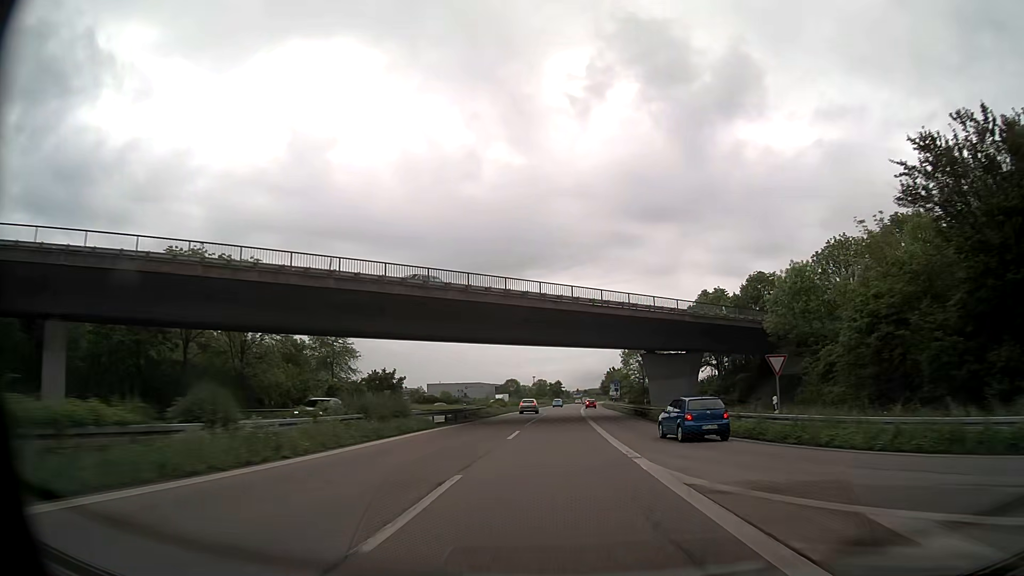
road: trunk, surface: asphalt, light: Day
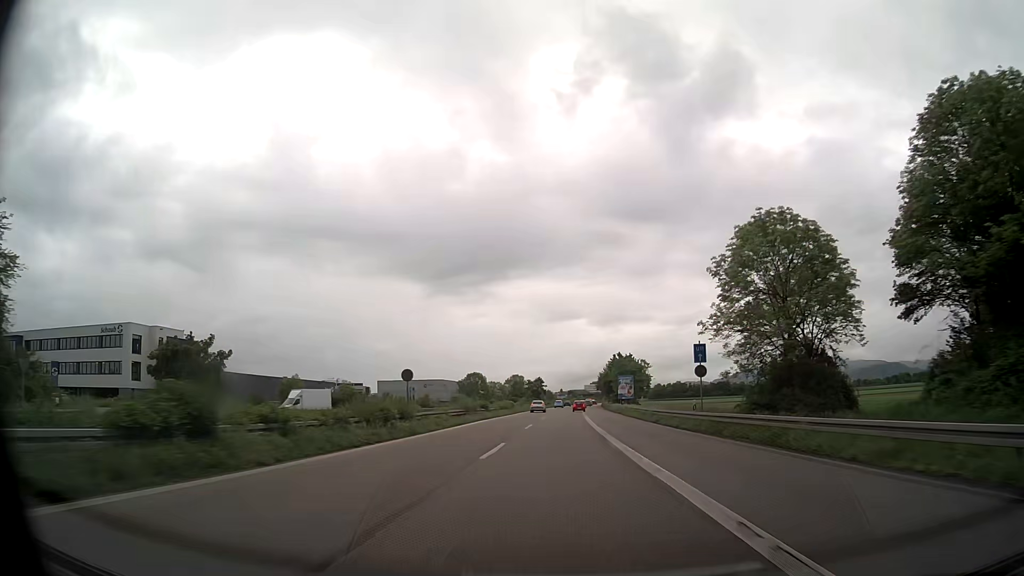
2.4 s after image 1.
(+0.6, +62.1) m; +1°
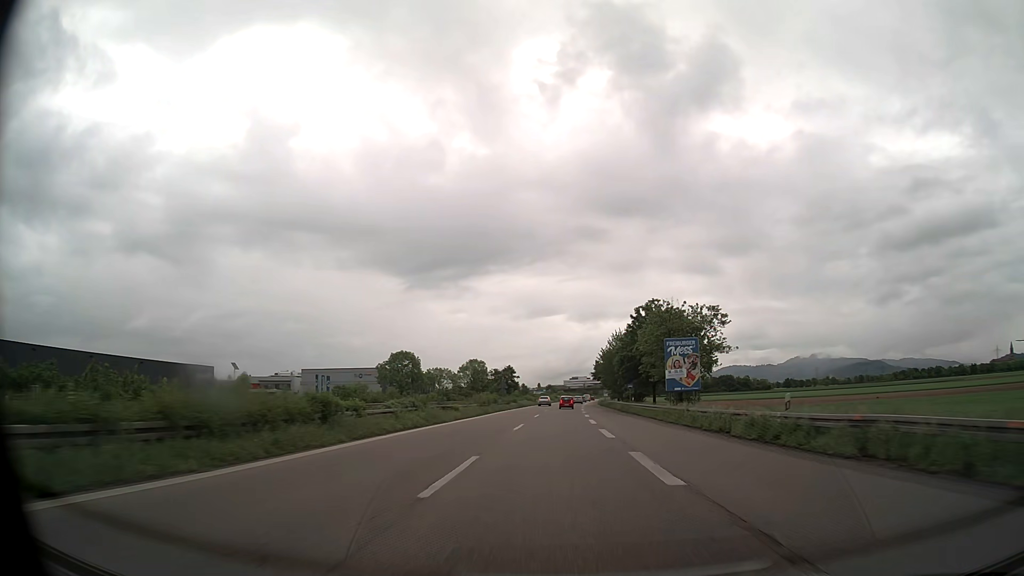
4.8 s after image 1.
(+1.4, +61.5) m; +2°
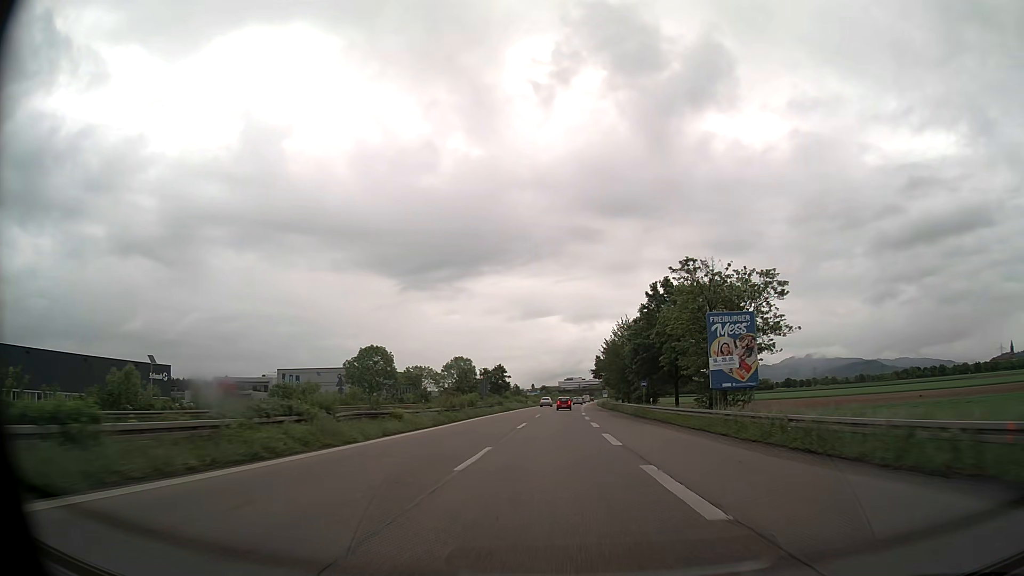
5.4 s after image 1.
(+0.1, +14.9) m; 0°
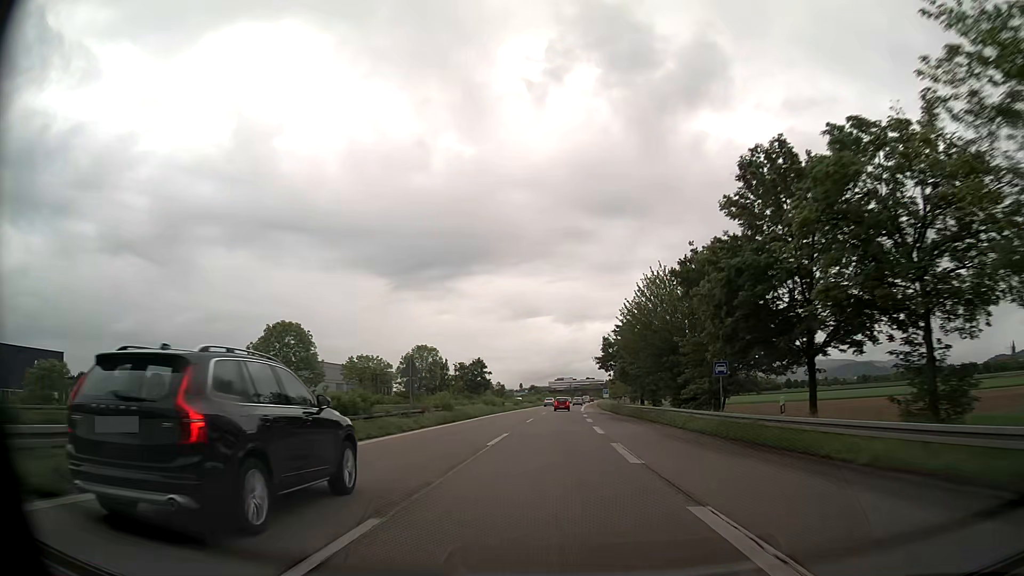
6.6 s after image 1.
(+0.2, +29.3) m; +1°
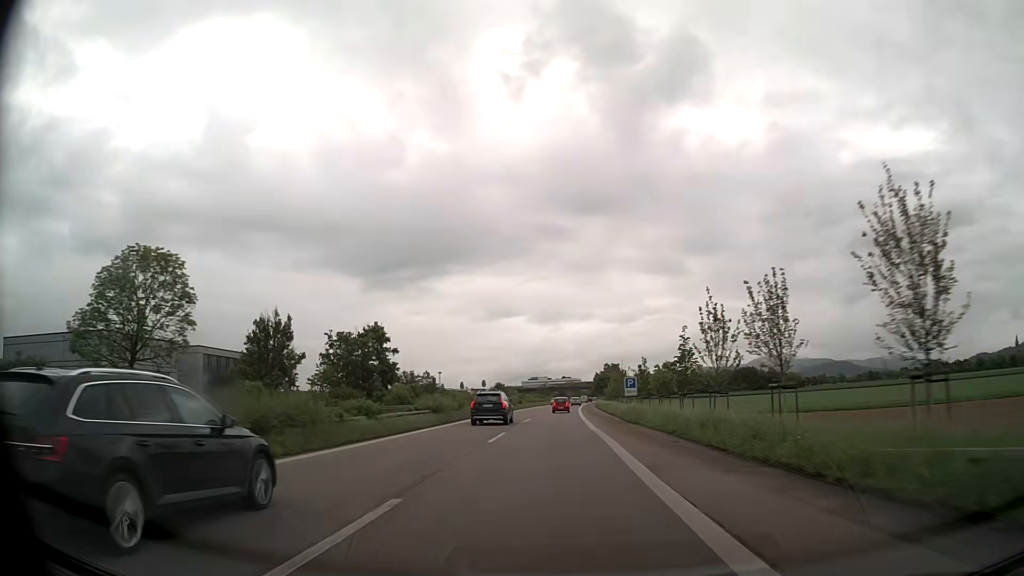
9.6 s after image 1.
(+1.6, +71.6) m; +2°
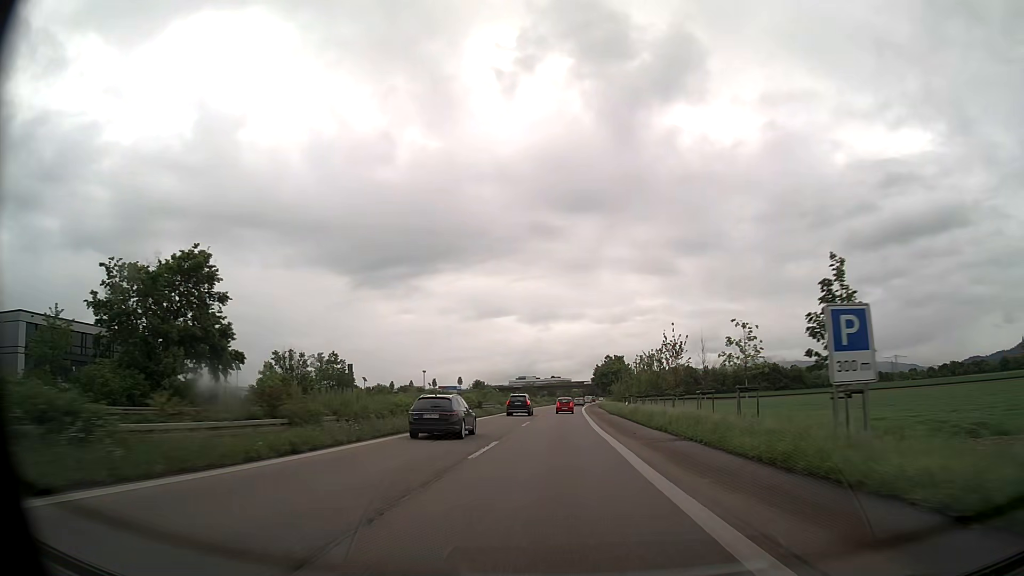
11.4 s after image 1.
(+0.2, +42.0) m; +1°
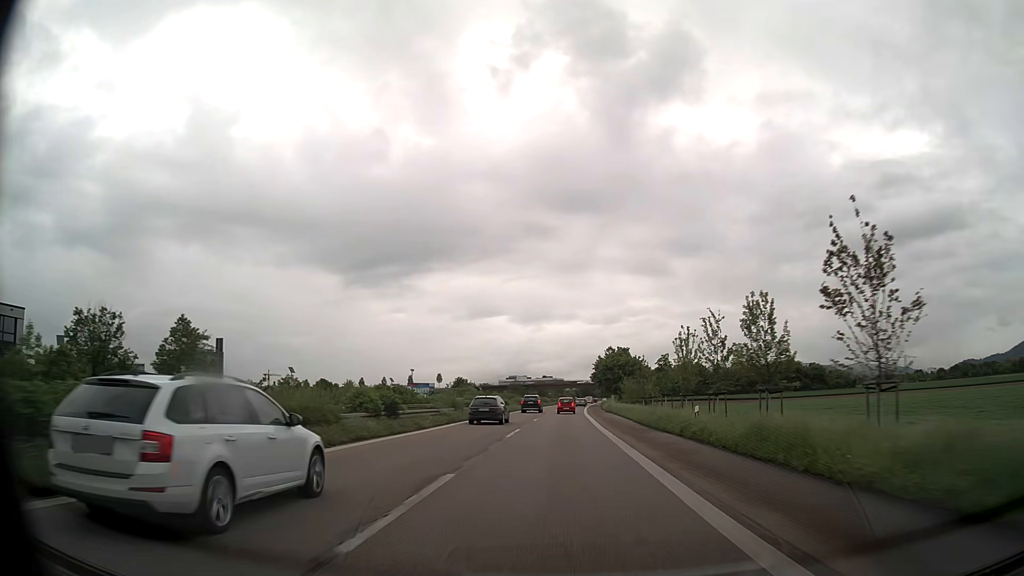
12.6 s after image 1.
(+0.1, +27.9) m; +1°
(0, +10) (0, +20) (0, +30) (0, +40) (+1, +50) (+1, +60) (+1, +70) (+2, +80) (+2, +90) (+3, +100) m
